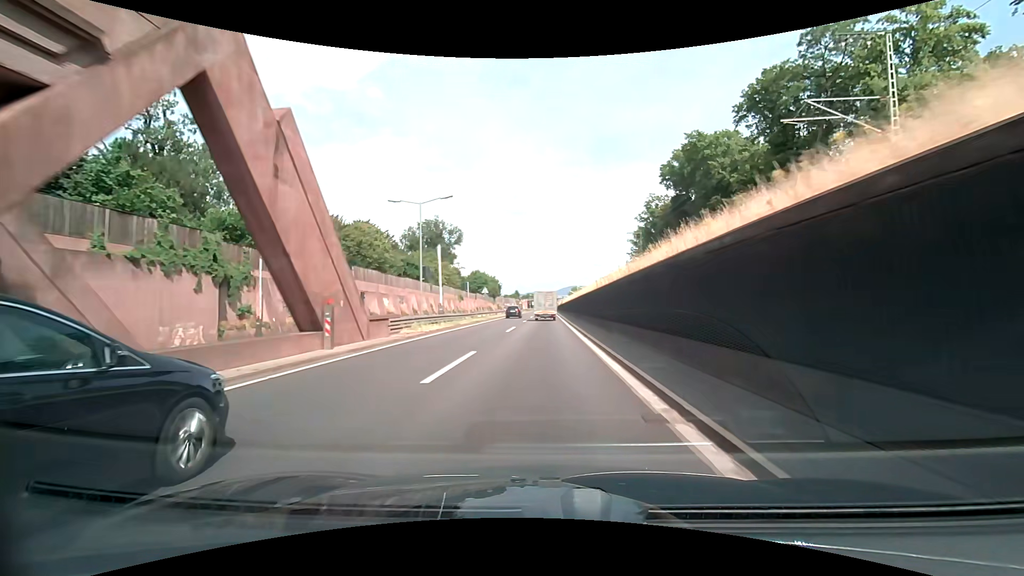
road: trunk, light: Day
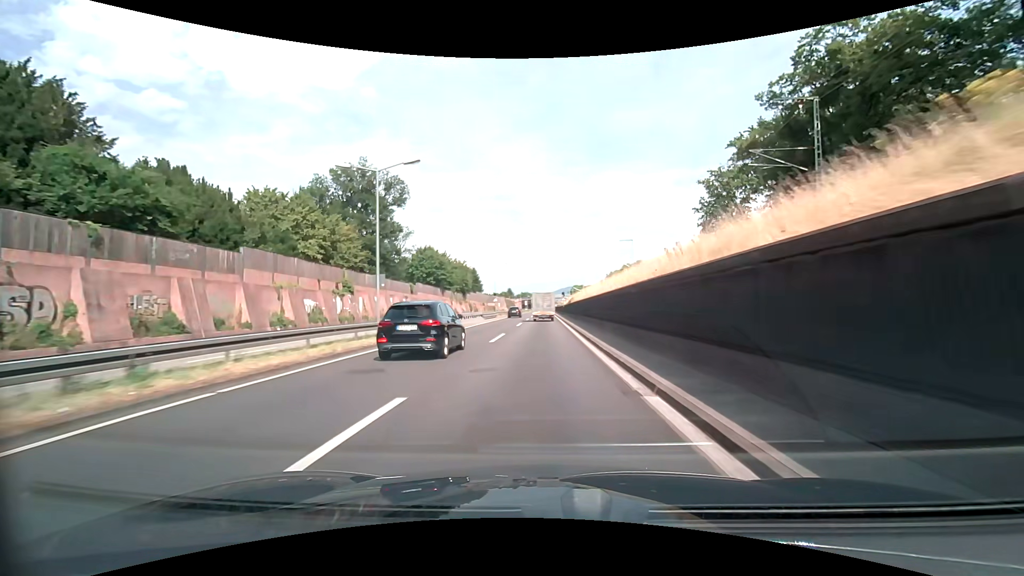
(+0.3, +61.6) m; 0°
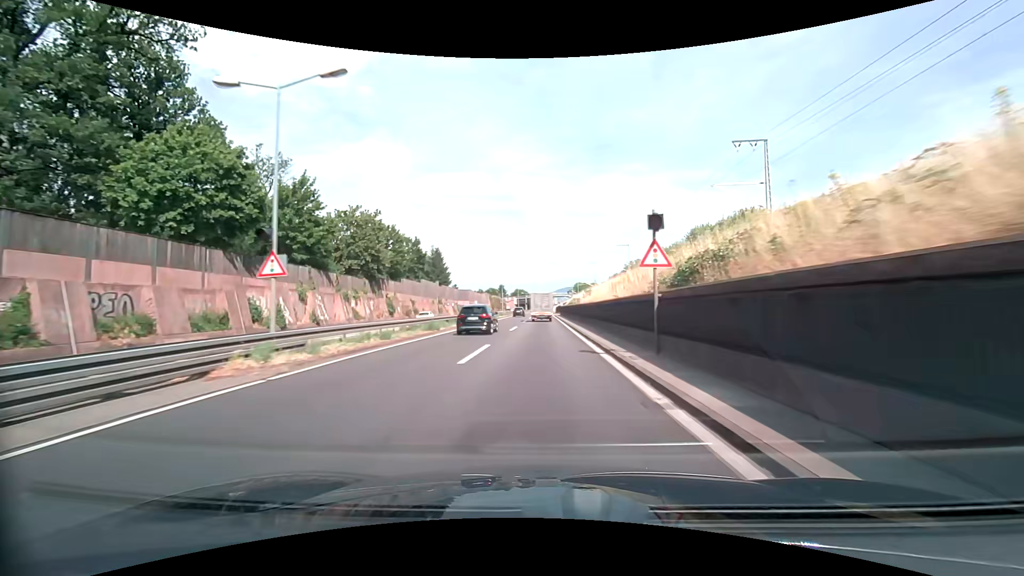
(+0.1, +61.5) m; 0°
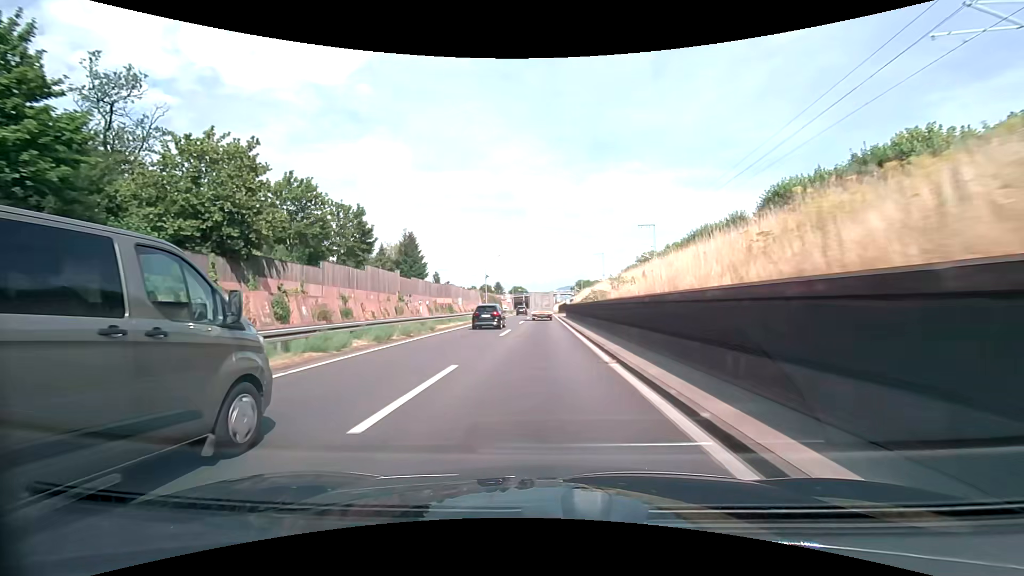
(0.0, +24.5) m; 0°
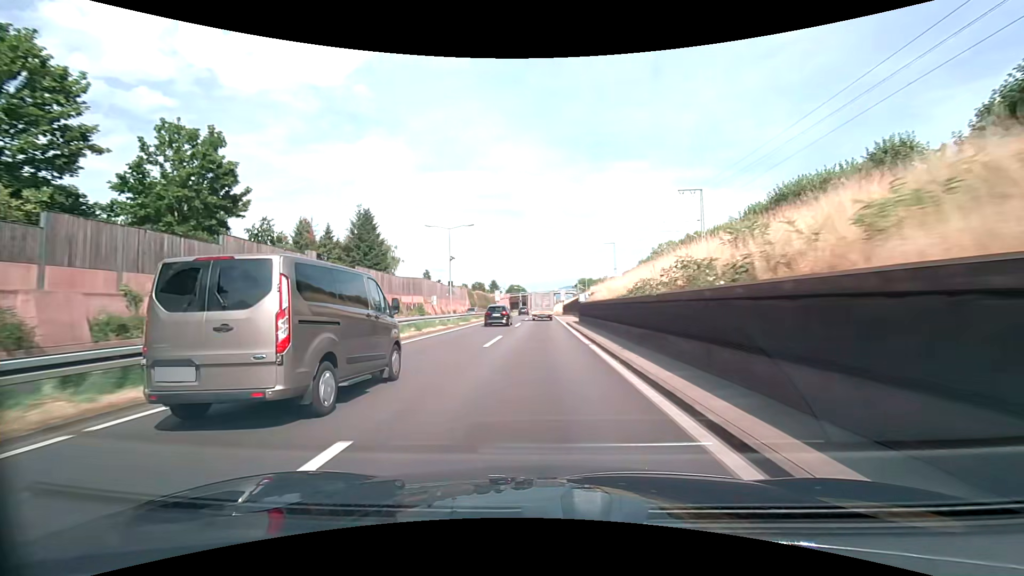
(-0.1, +24.5) m; 0°
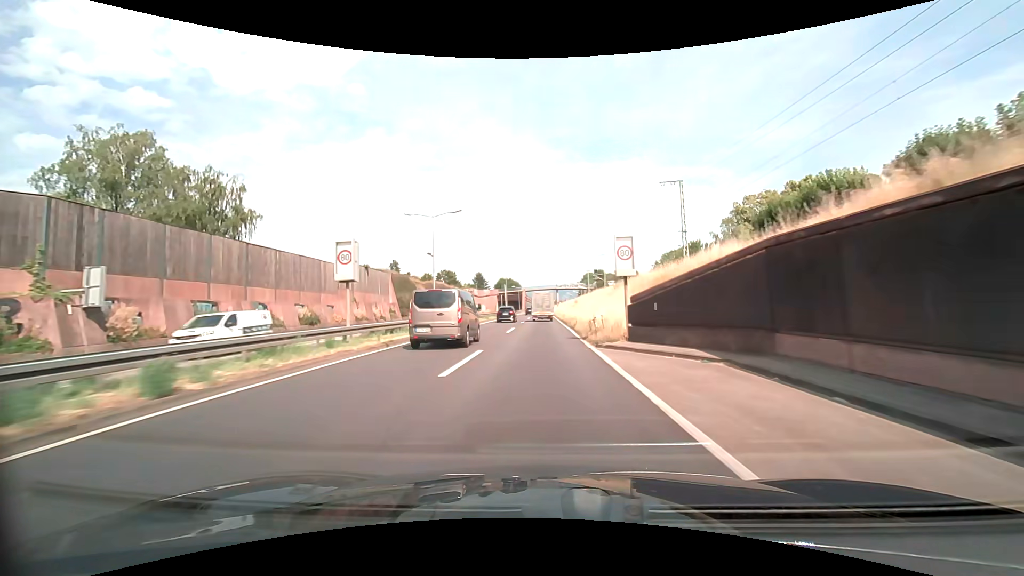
(-0.1, +61.4) m; 0°
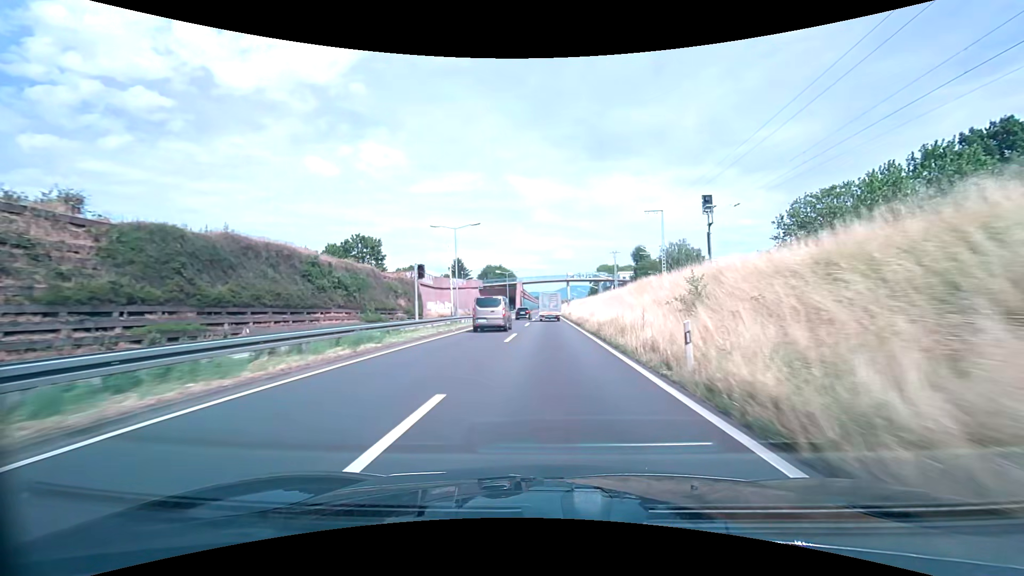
(-0.5, +62.2) m; 0°
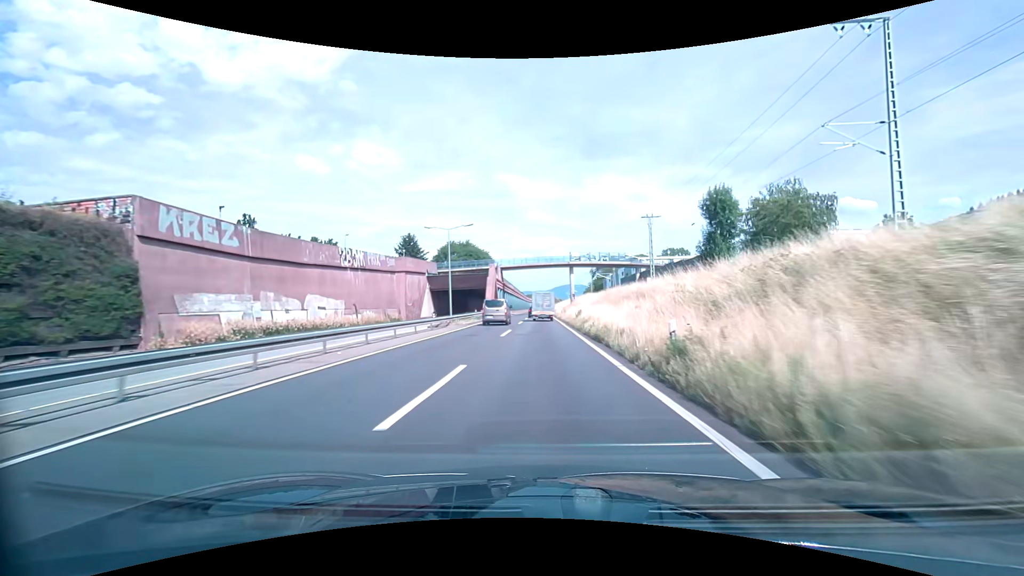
(+0.3, +50.0) m; +1°
(0, +10) (0, +20) (0, +30) (0, +40) (0, +50) (0, +60) (0, +70) (0, +80) (0, +90) (0, +100) m
